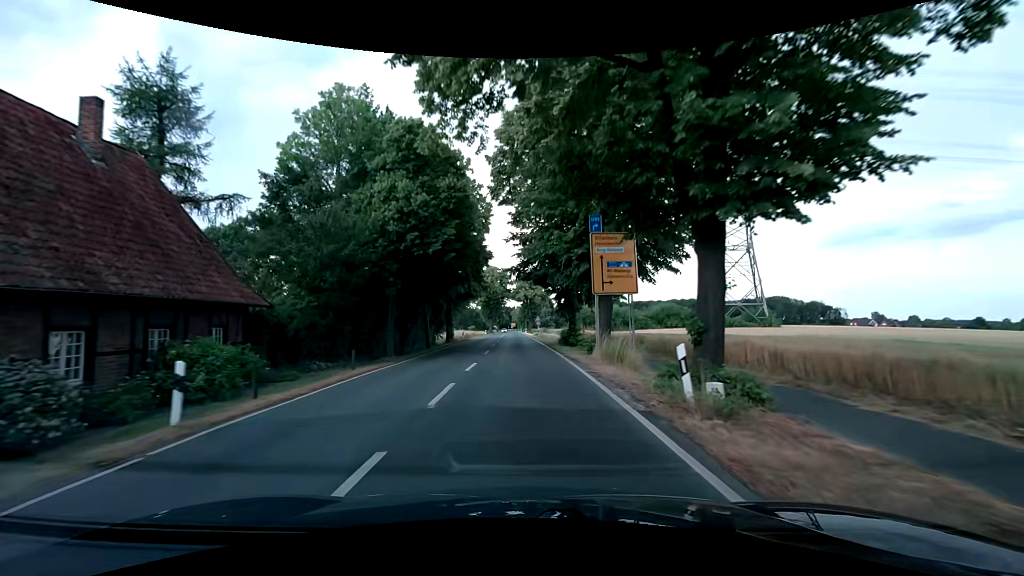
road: secondary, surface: asphalt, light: Day
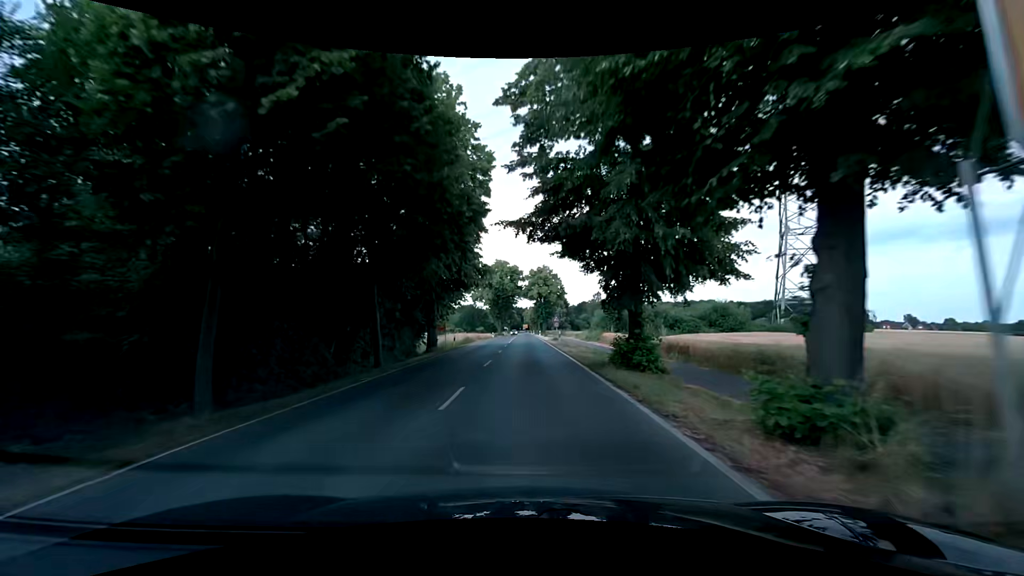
(+0.1, +15.0) m; 0°
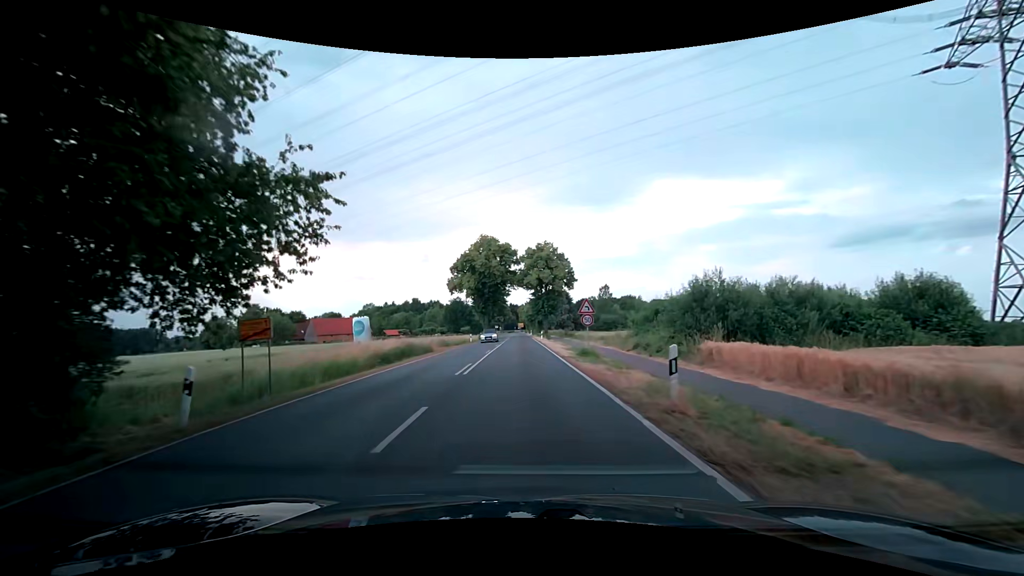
(+0.1, +30.0) m; +1°
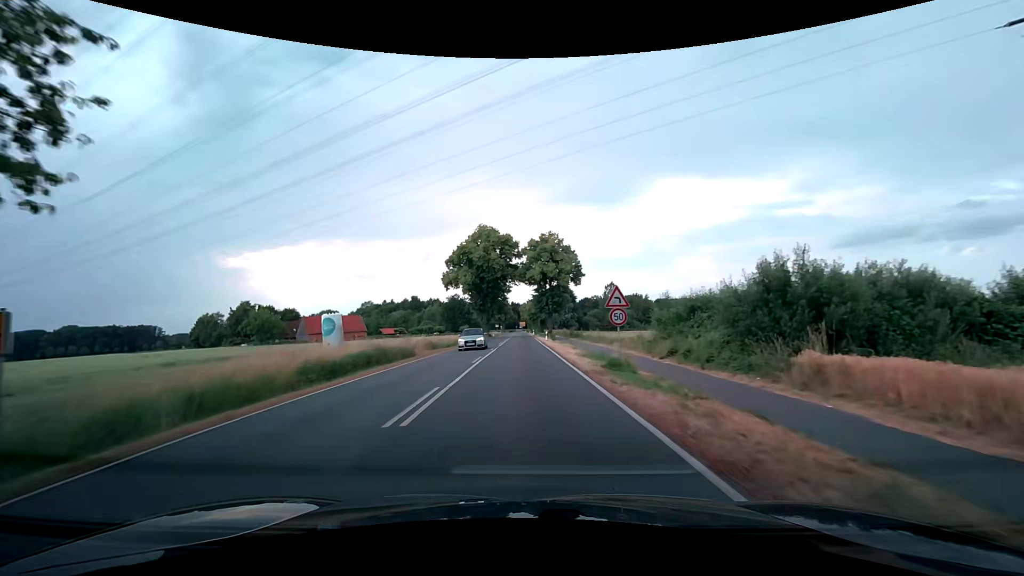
(-0.1, +7.5) m; 0°
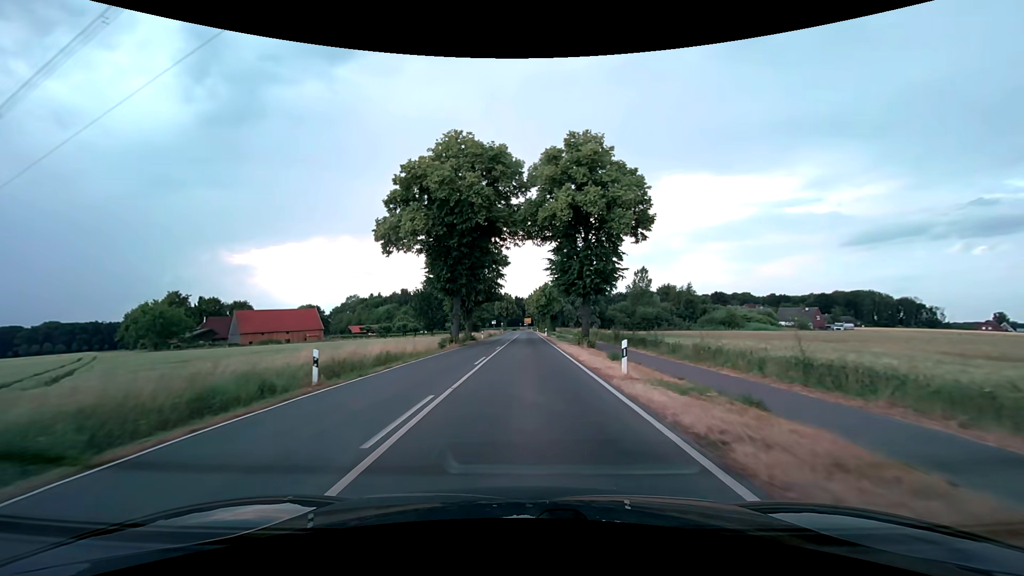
(-0.4, +37.6) m; -1°
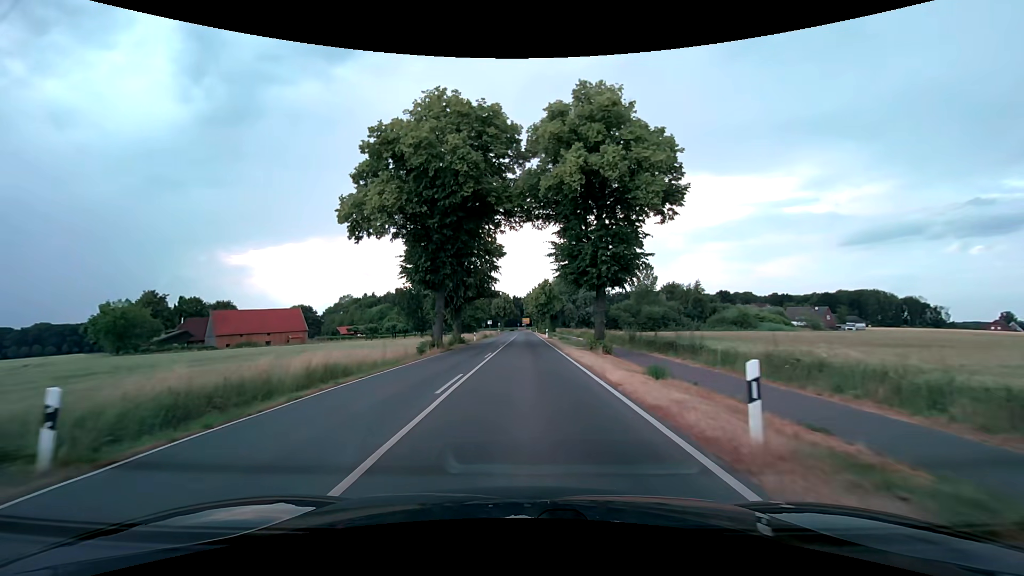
(0.0, +7.5) m; 0°
(0, +10) (0, +20) (0, +30) (0, +40) (0, +50) (0, +60) (0, +70) (0, +80) (+1, +90) (0, +100) m
